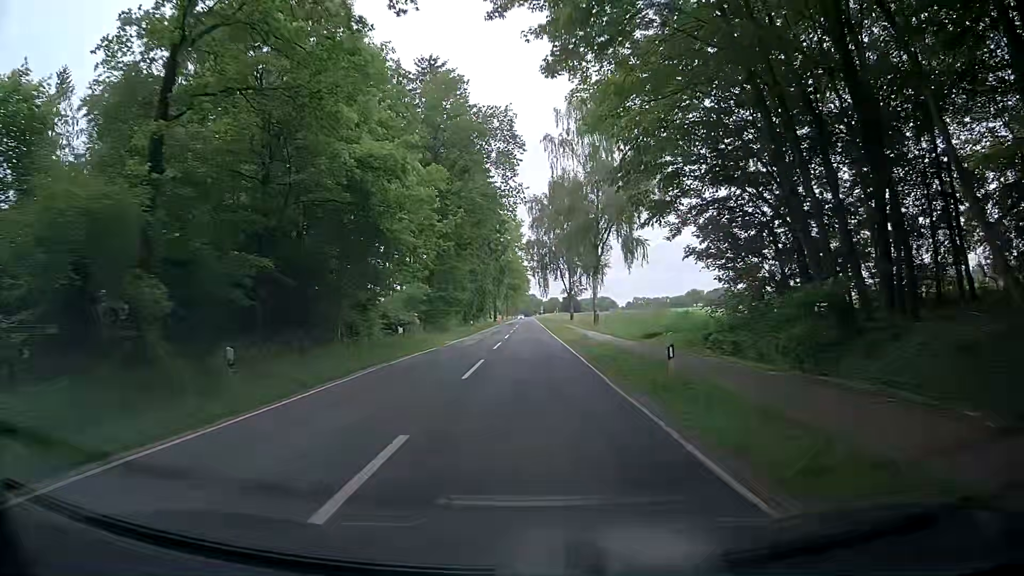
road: tertiary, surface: asphalt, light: Day
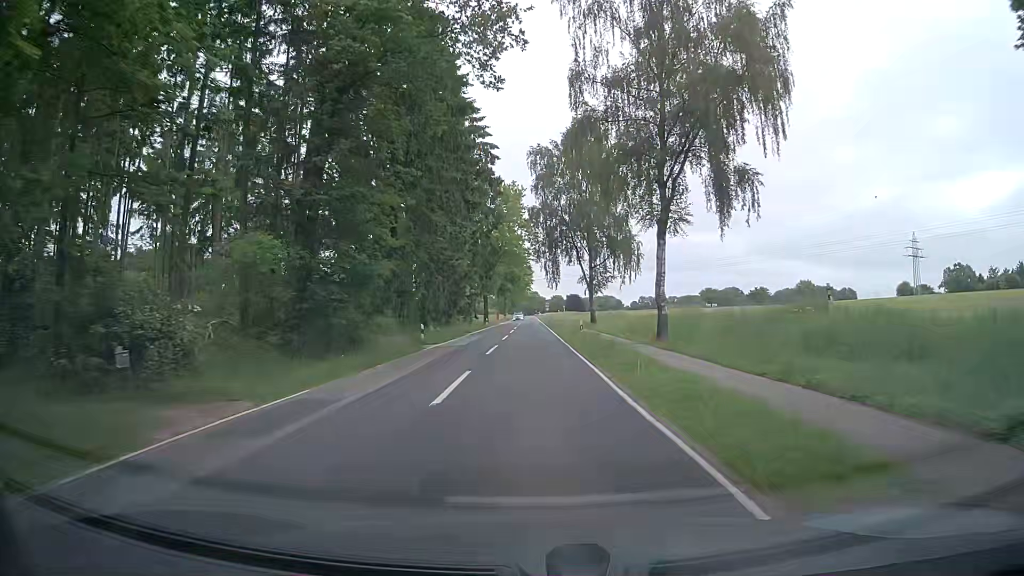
(-0.1, +29.6) m; 0°
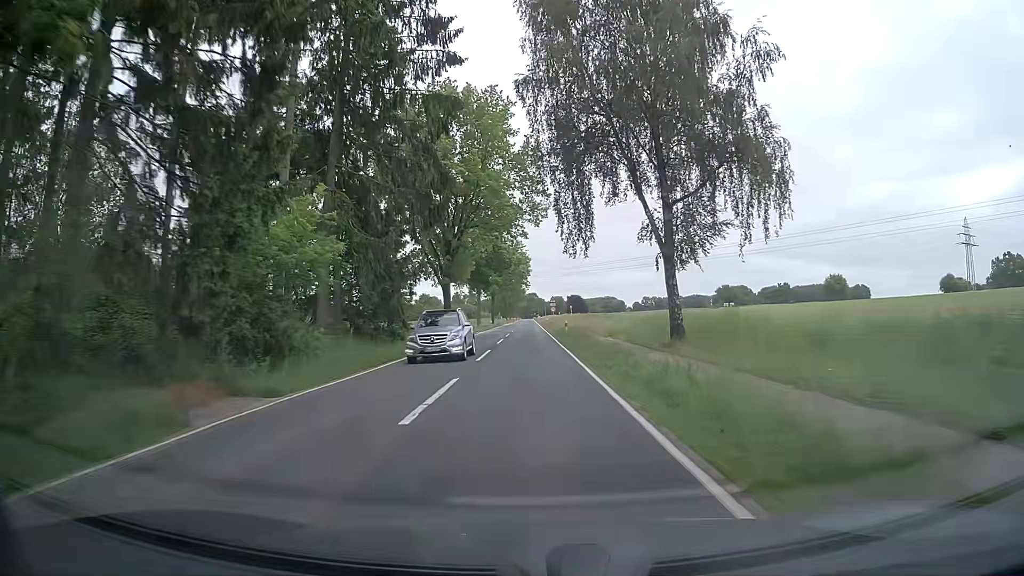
(-0.3, +39.0) m; 0°
(0, +10) (0, +20) (0, +30) (0, +40) (0, +50) (0, +60) (0, +70) (0, +80) (0, +90) (0, +100) m
